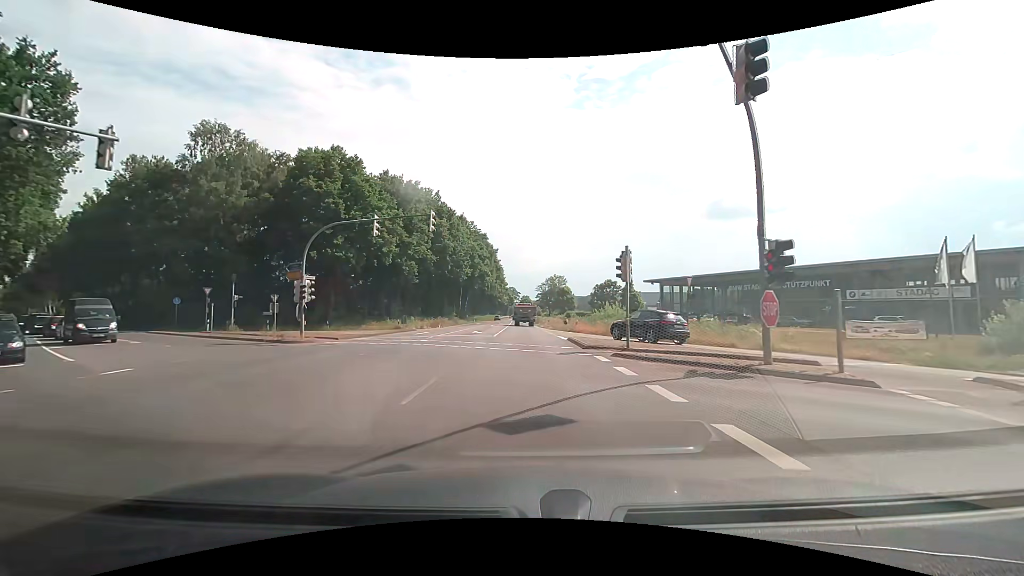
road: primary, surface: asphalt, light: Day
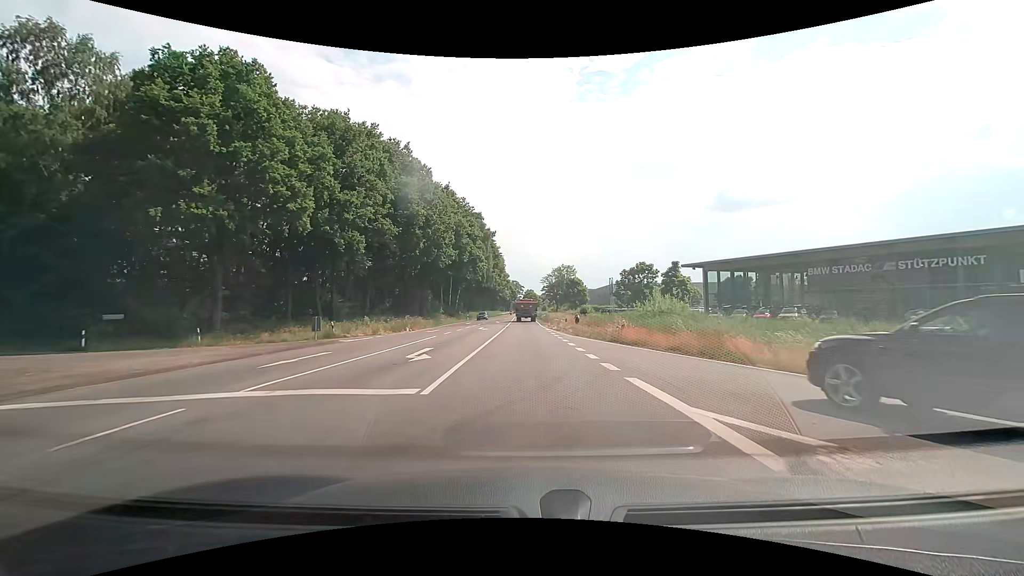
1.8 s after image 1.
(-0.1, +20.8) m; 0°
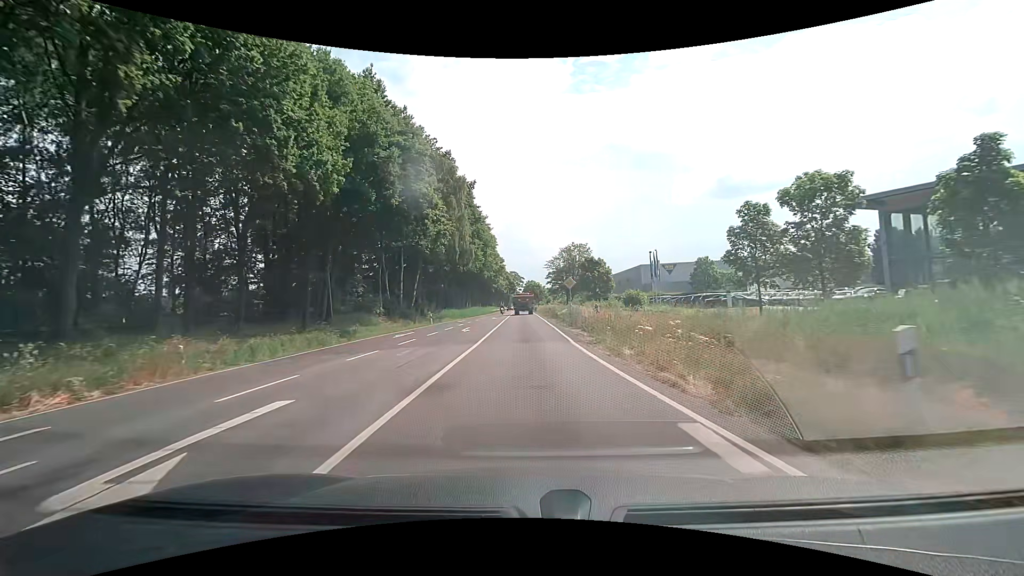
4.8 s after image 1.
(-0.1, +36.3) m; 0°
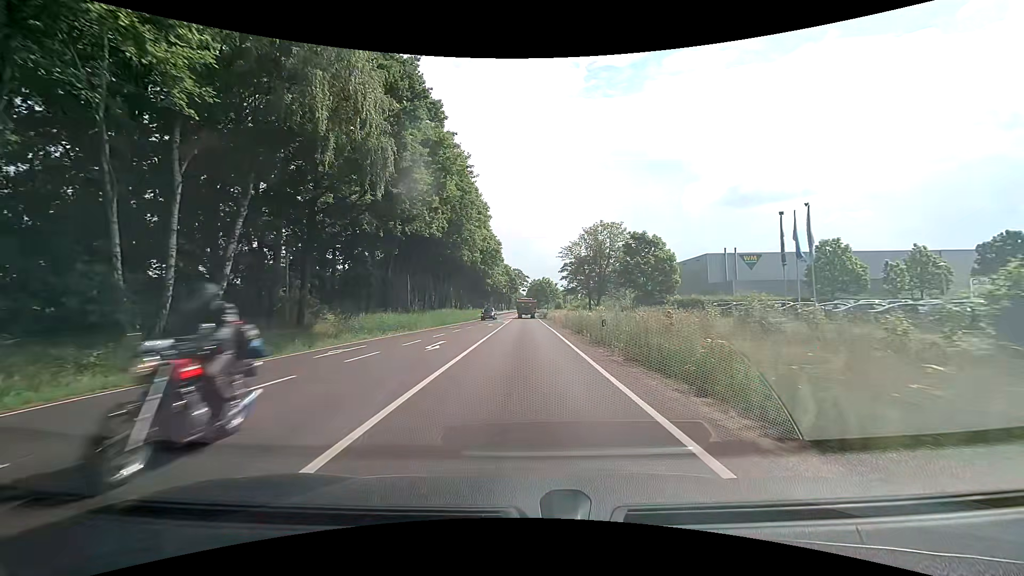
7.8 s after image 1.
(-0.1, +36.9) m; -1°
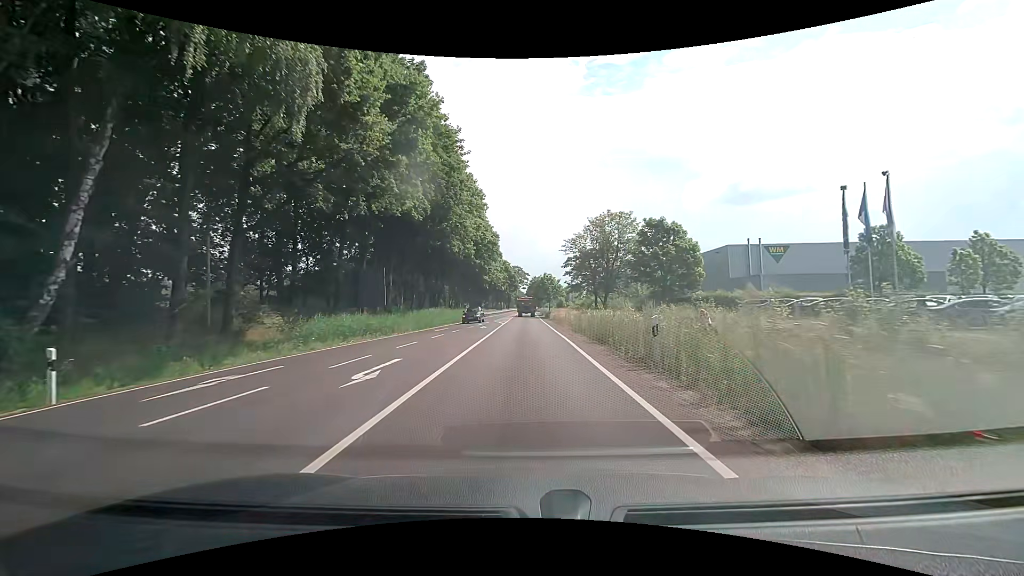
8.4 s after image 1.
(0.0, +7.4) m; 0°
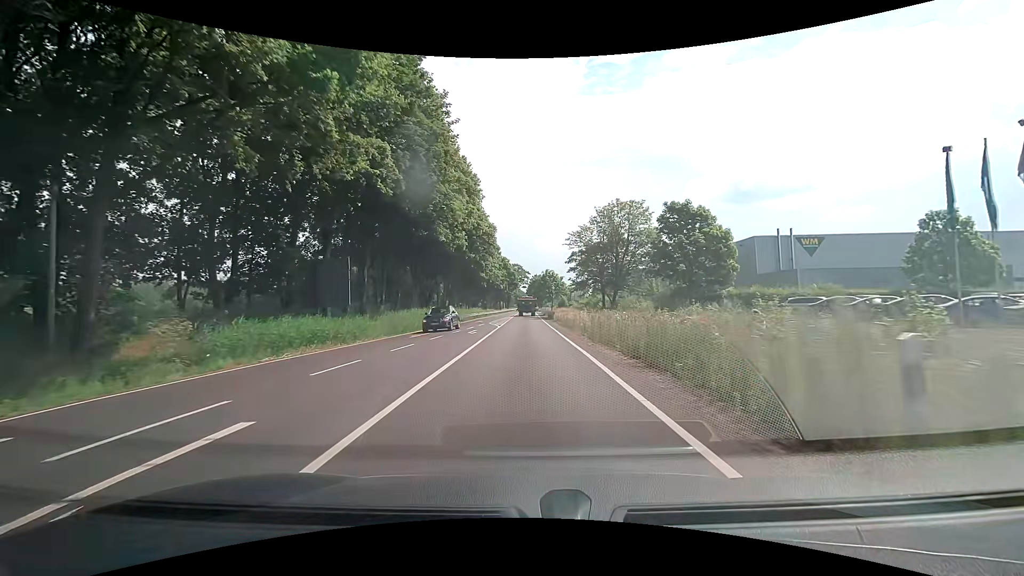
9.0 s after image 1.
(0.0, +7.4) m; 0°
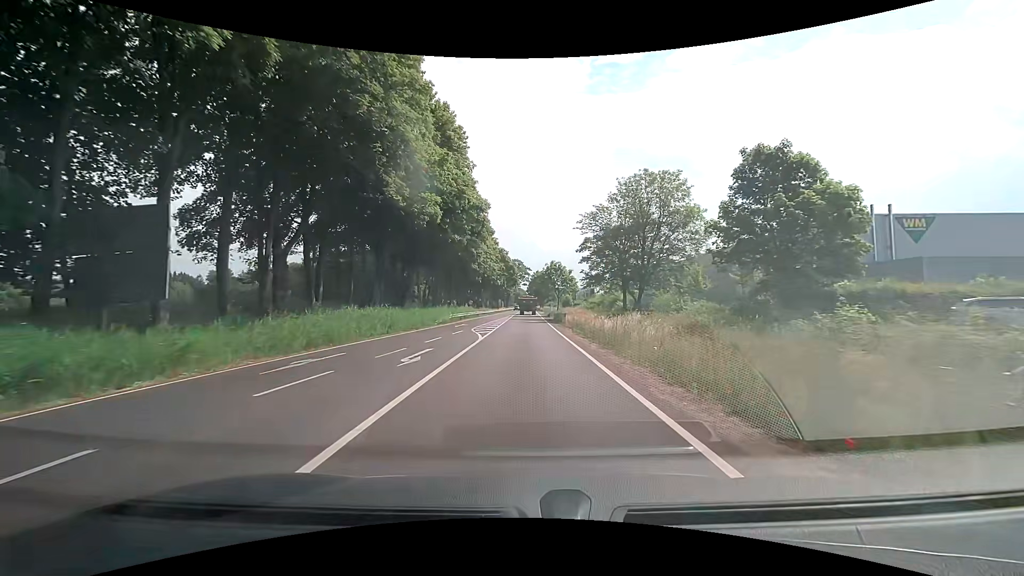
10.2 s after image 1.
(-0.1, +14.9) m; 0°
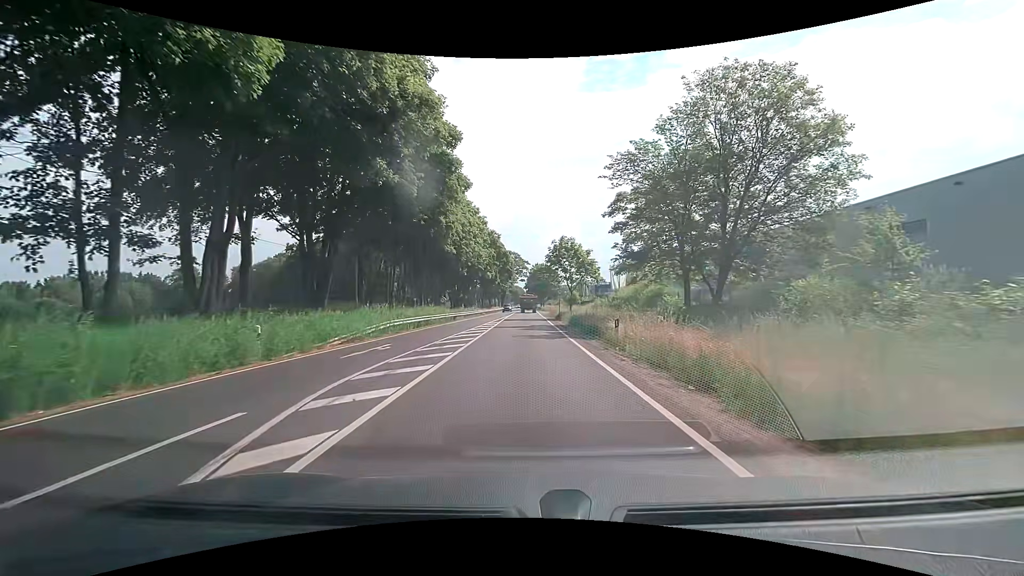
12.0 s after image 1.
(-0.1, +22.5) m; 0°
(0, +10) (0, +20) (0, +30) (0, +40) (0, +50) (0, +60) (0, +70) (0, +80) (0, +90) (0, +100) m
